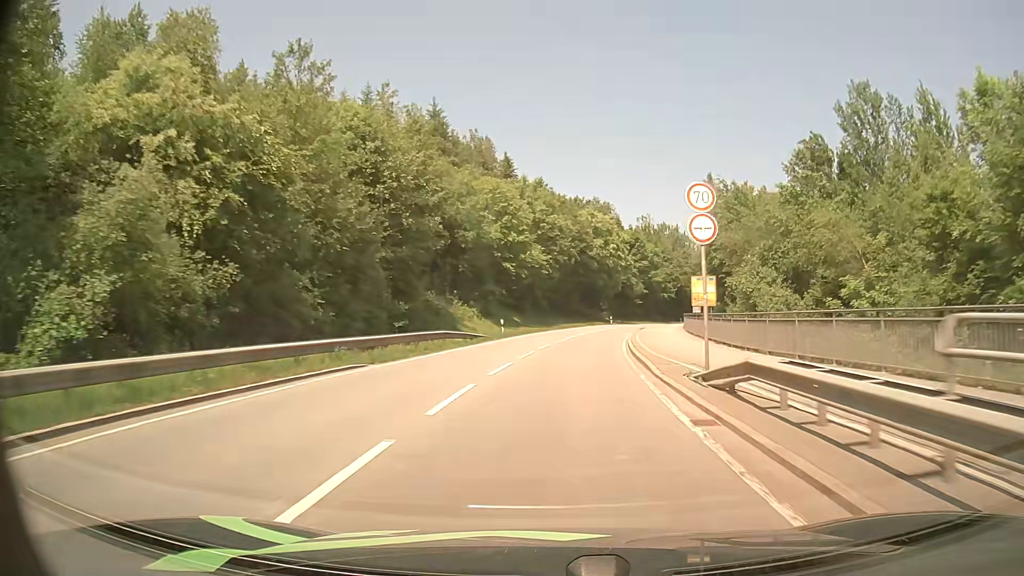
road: secondary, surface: asphalt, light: Day
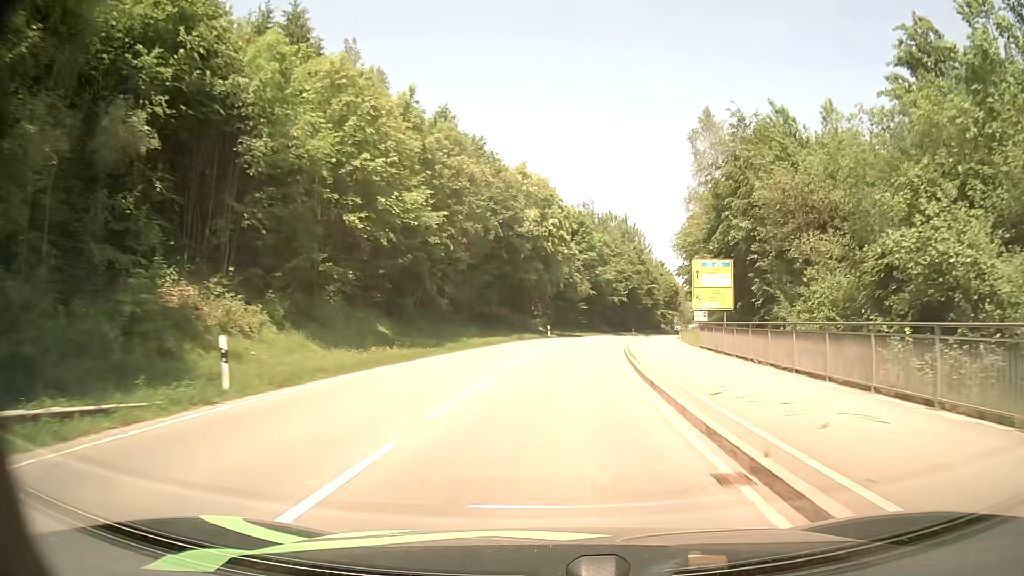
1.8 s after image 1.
(+1.4, +29.5) m; +6°
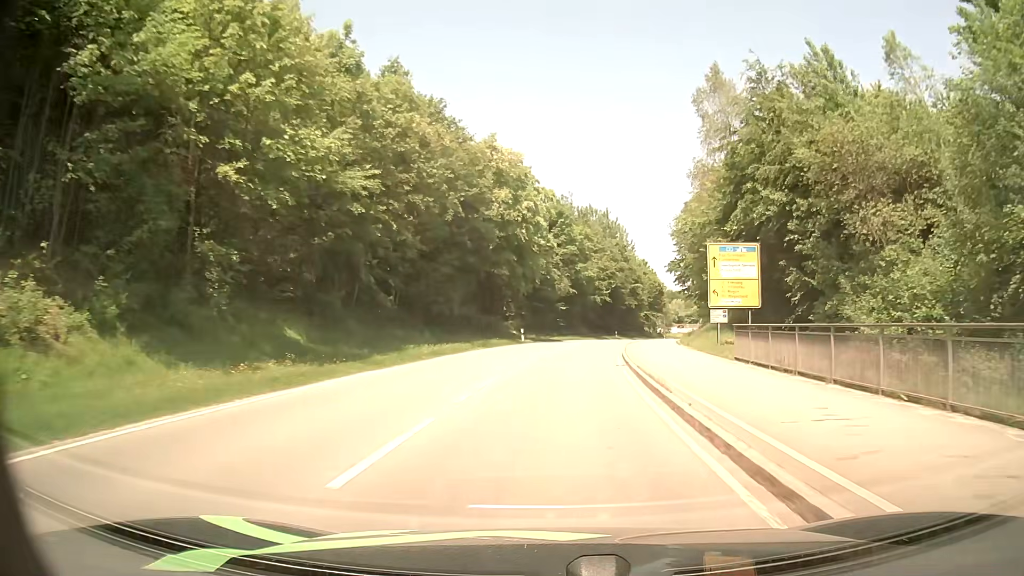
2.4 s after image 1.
(+0.1, +9.8) m; +2°
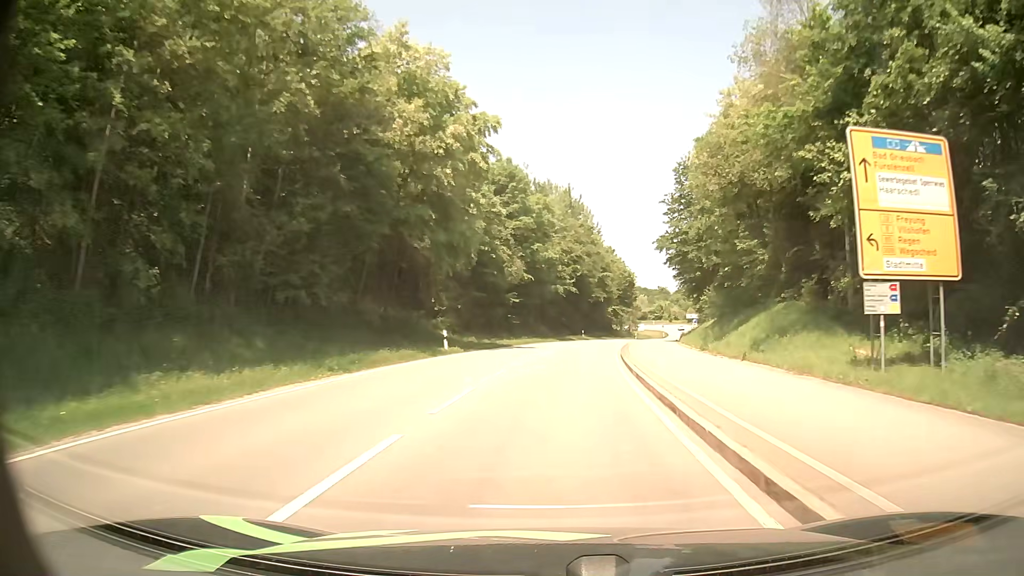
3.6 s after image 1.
(+0.7, +19.6) m; +4°
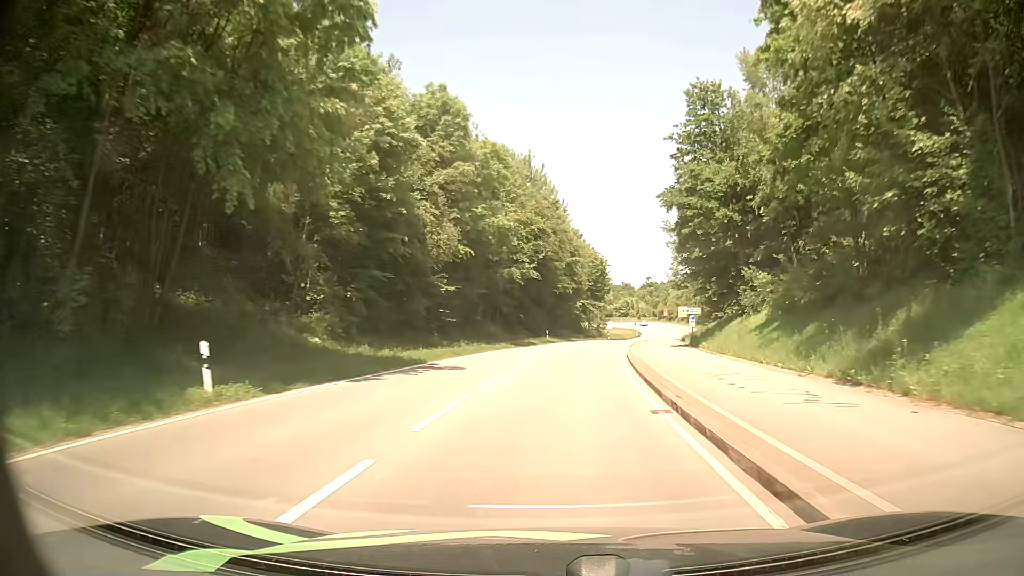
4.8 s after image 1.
(+0.5, +19.5) m; +3°
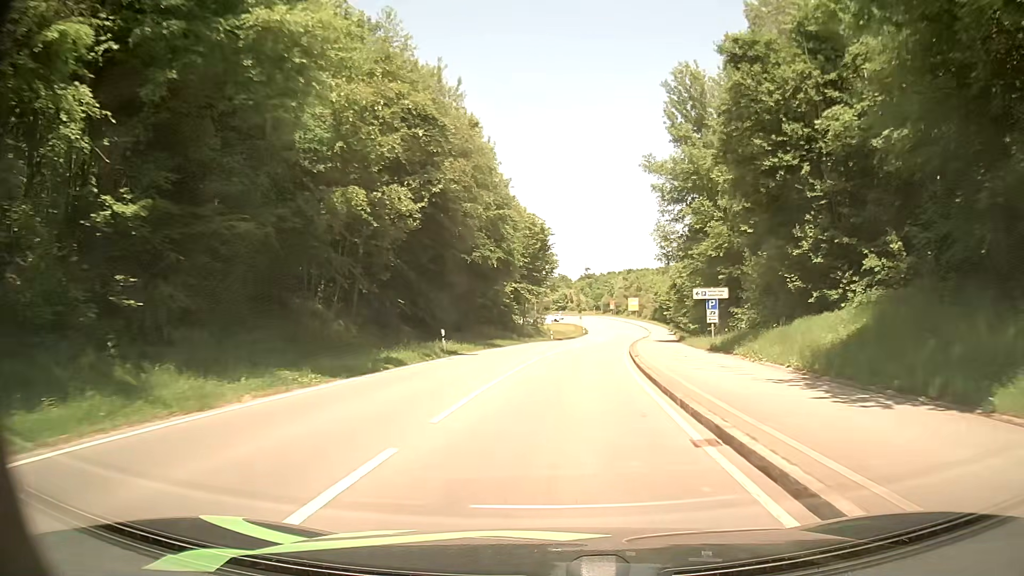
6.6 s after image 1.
(+1.5, +29.1) m; +6°
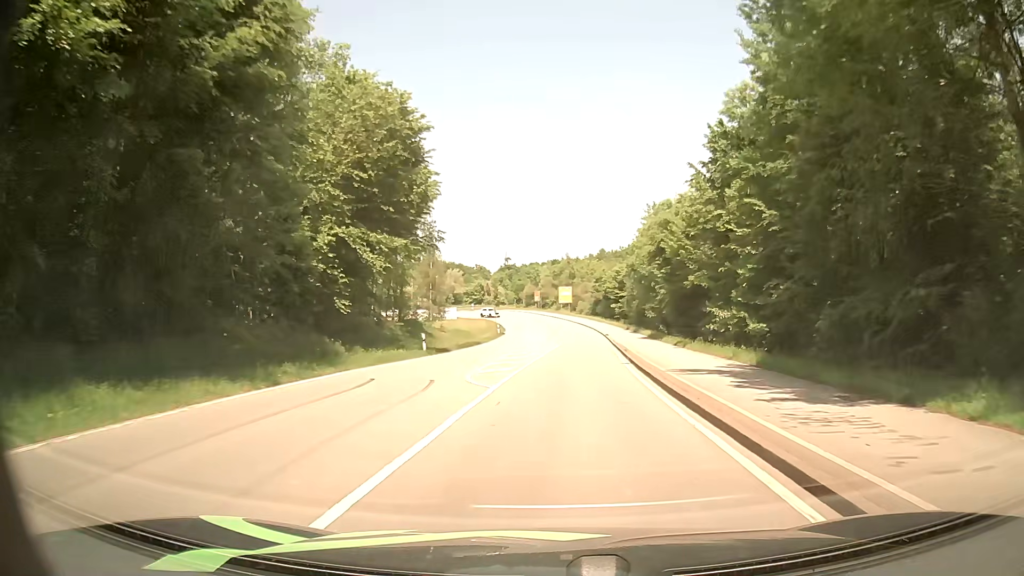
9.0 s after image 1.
(+2.5, +37.8) m; +7°
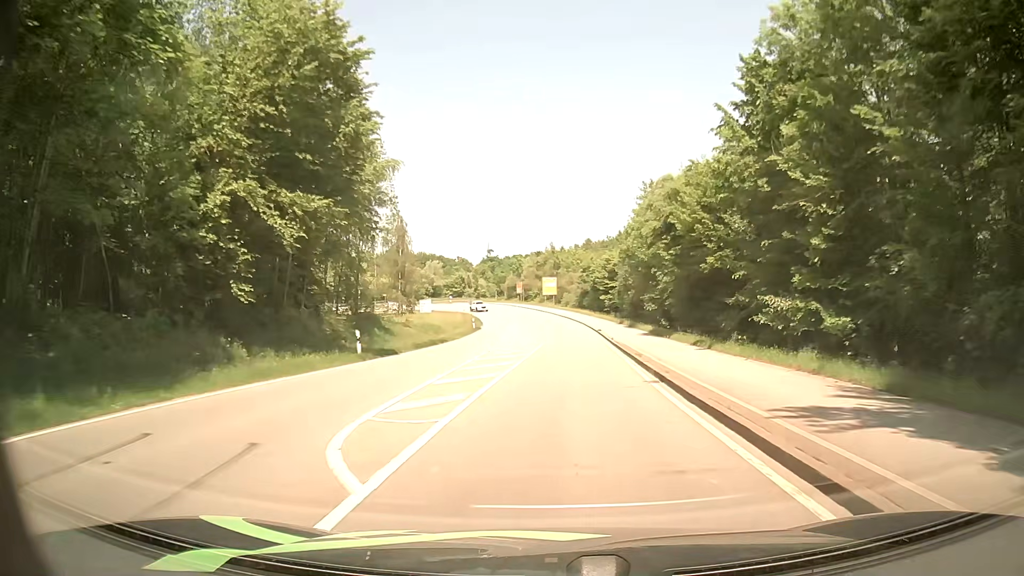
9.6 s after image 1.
(+0.1, +9.2) m; +1°
(0, +10) (+1, +20) (+1, +30) (+1, +40) (+1, +50) (+1, +60) (0, +70) (-1, +80) (-2, +90) (-4, +100) m
